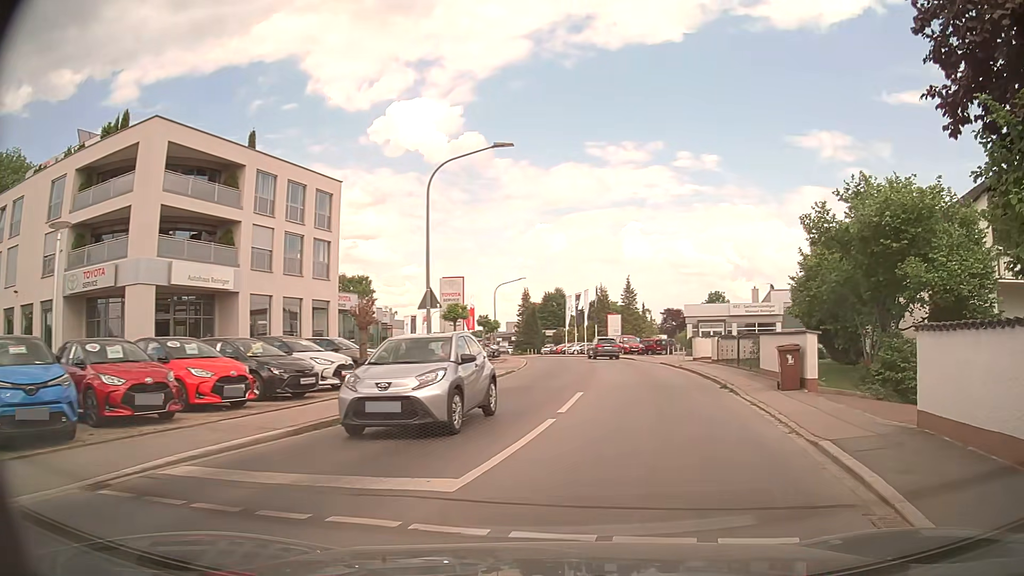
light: Day
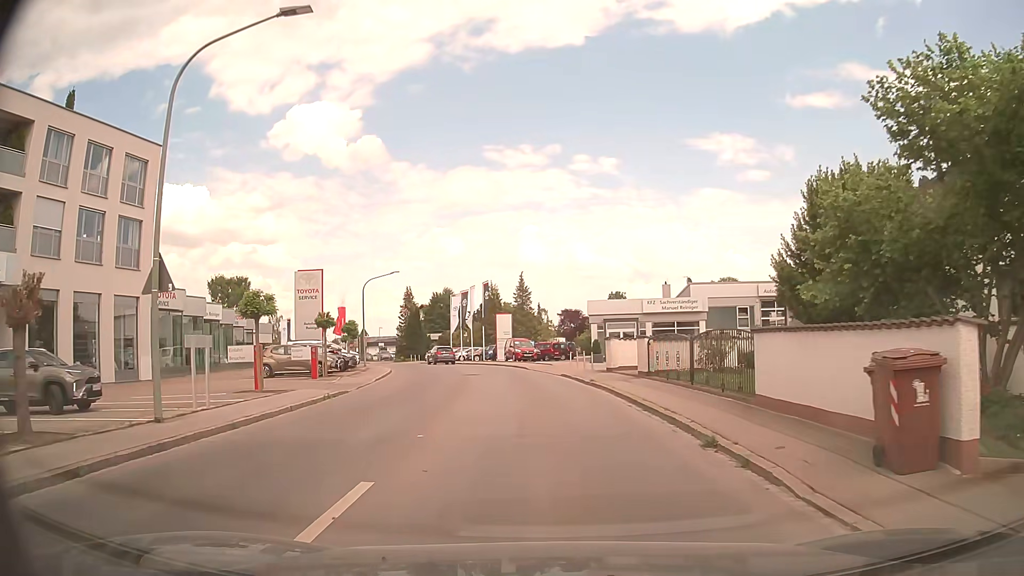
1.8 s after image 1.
(+1.3, +10.4) m; +9°
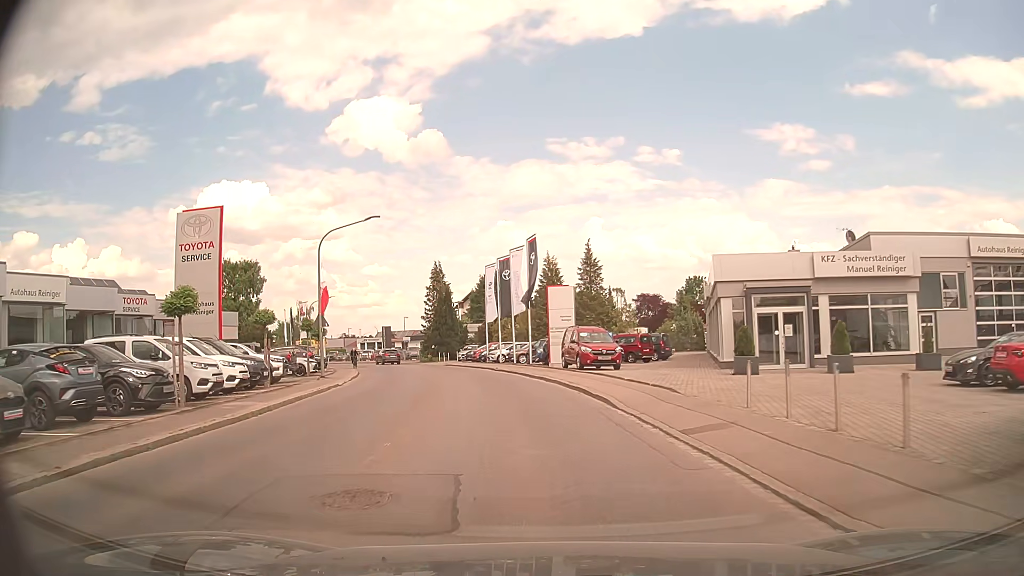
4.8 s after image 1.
(-1.0, +24.0) m; -6°
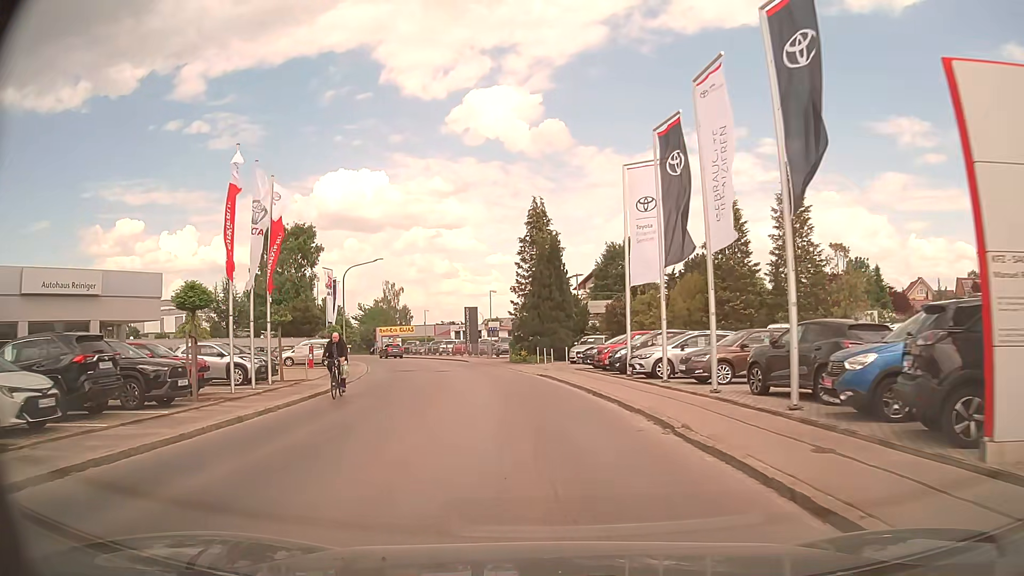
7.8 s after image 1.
(-2.7, +27.6) m; -10°
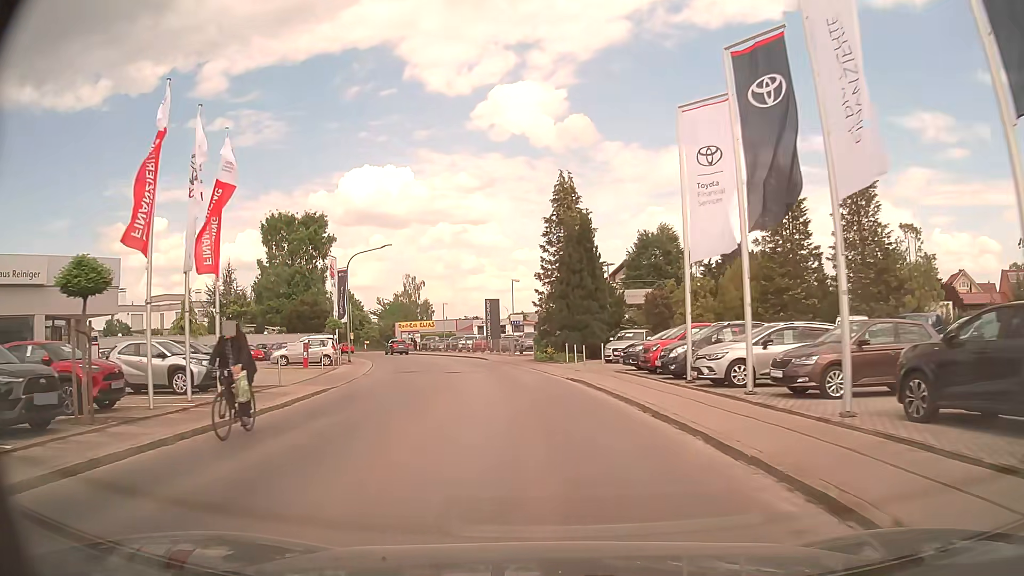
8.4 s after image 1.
(-0.1, +5.7) m; -2°
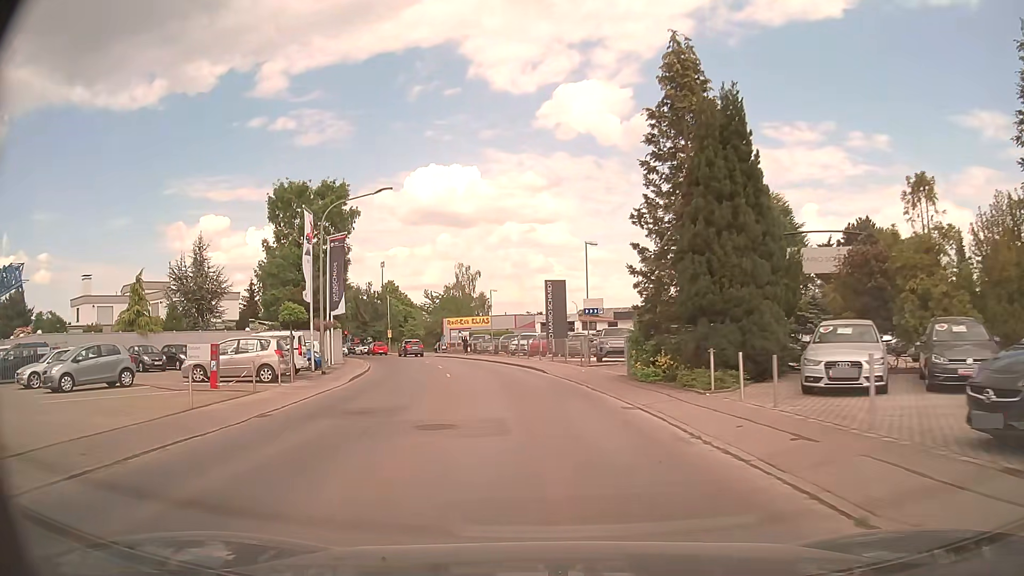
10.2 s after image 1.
(-1.0, +17.5) m; -6°
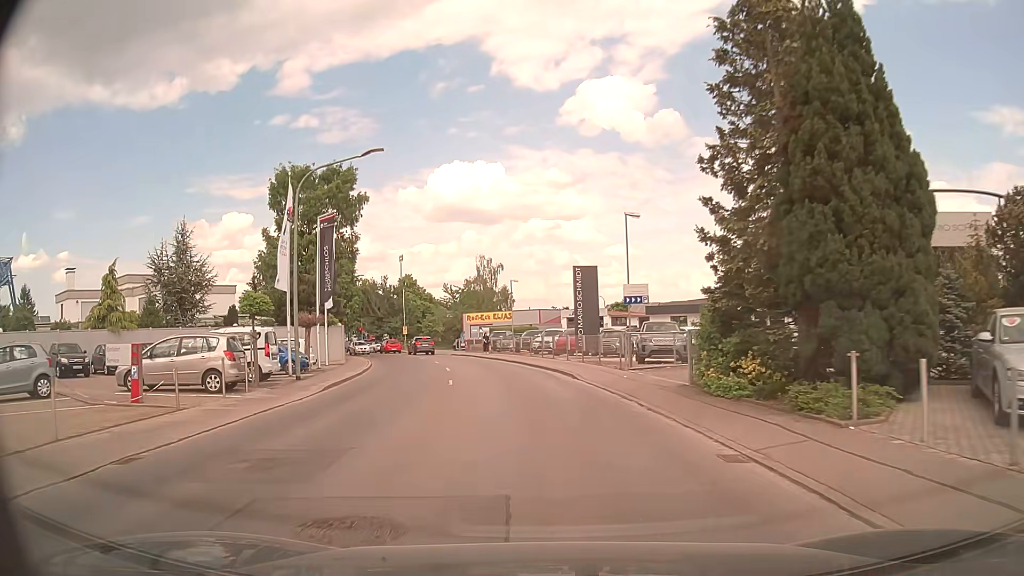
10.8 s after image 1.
(-0.1, +5.8) m; -2°
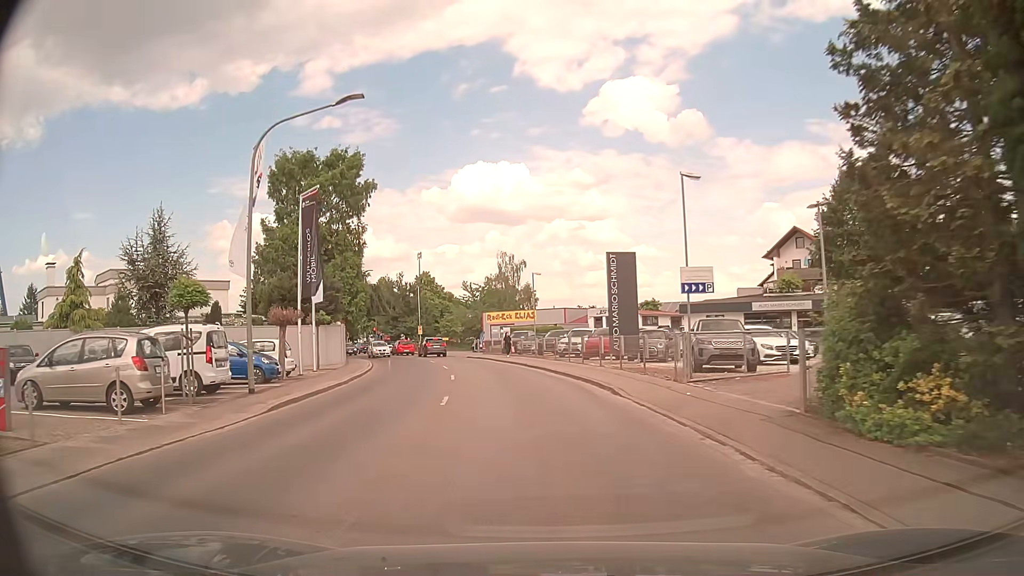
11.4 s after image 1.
(-0.1, +5.6) m; -3°
